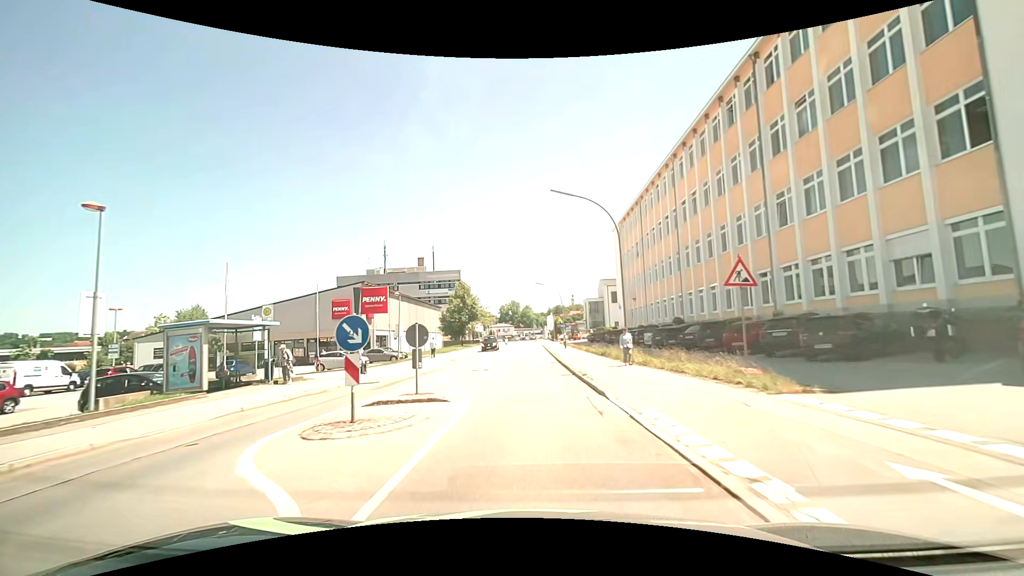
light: Day
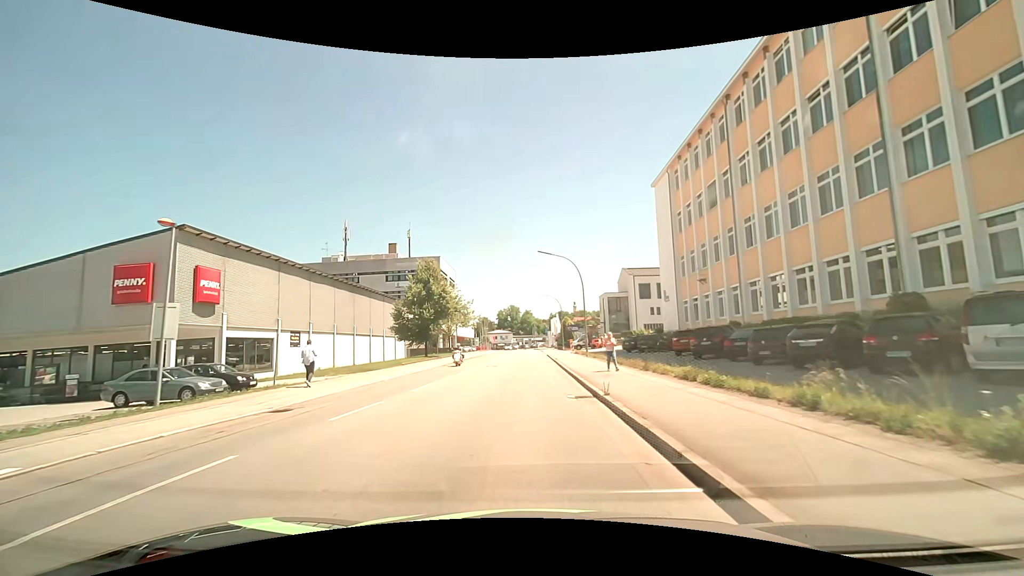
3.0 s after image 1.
(0.0, +28.6) m; 0°
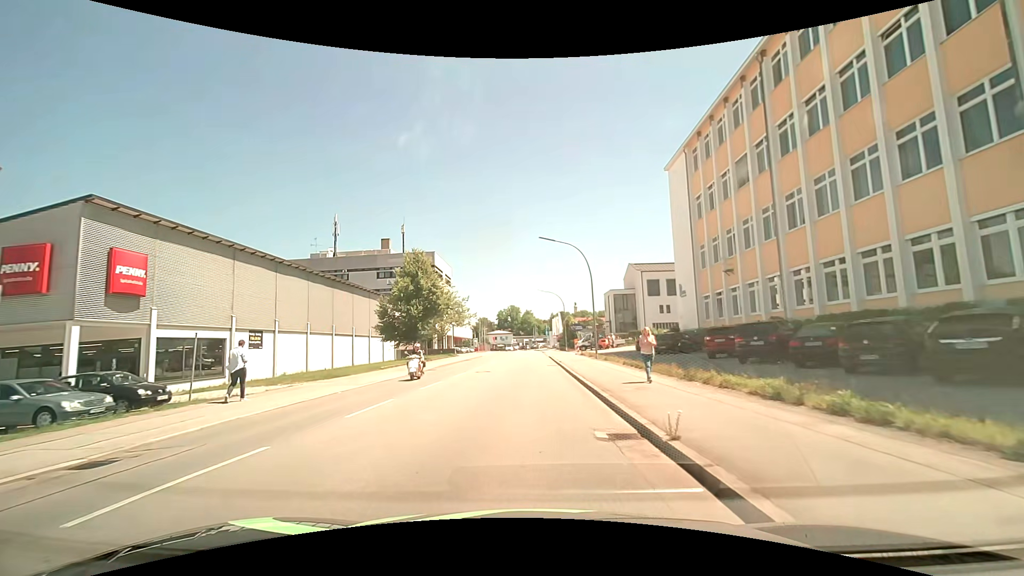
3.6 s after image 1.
(0.0, +5.7) m; 0°
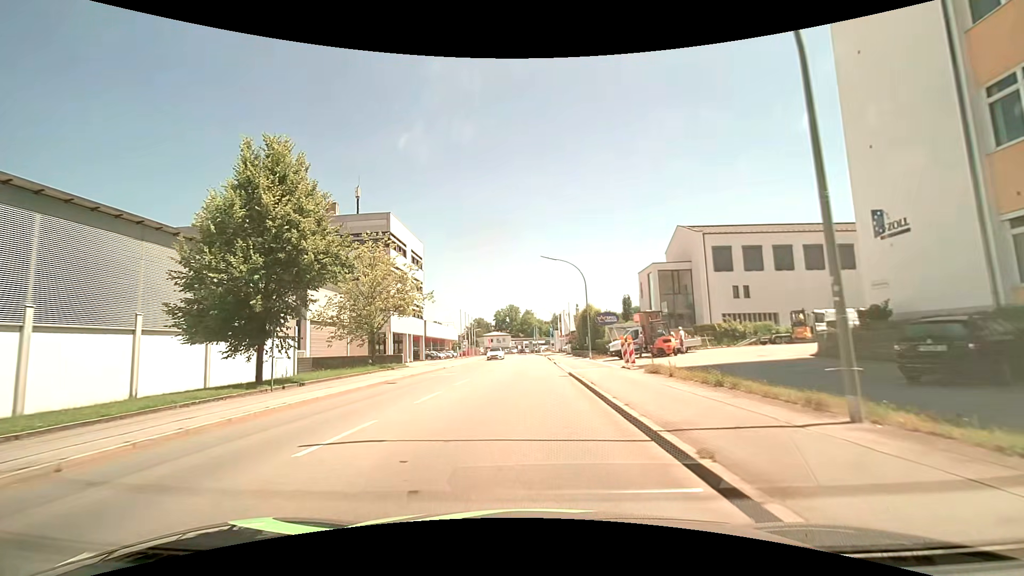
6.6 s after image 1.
(0.0, +28.2) m; 0°
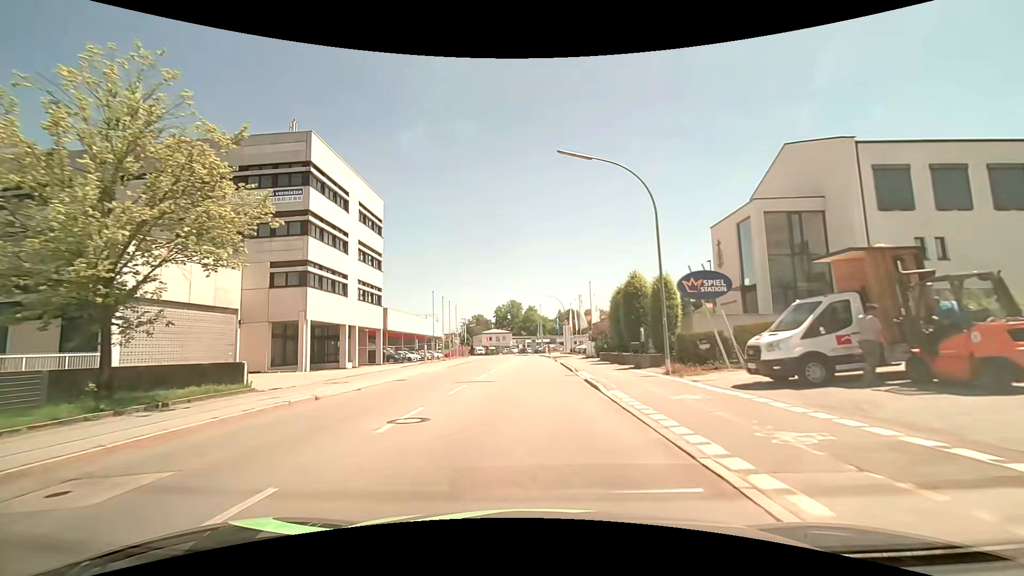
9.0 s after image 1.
(0.0, +23.1) m; 0°
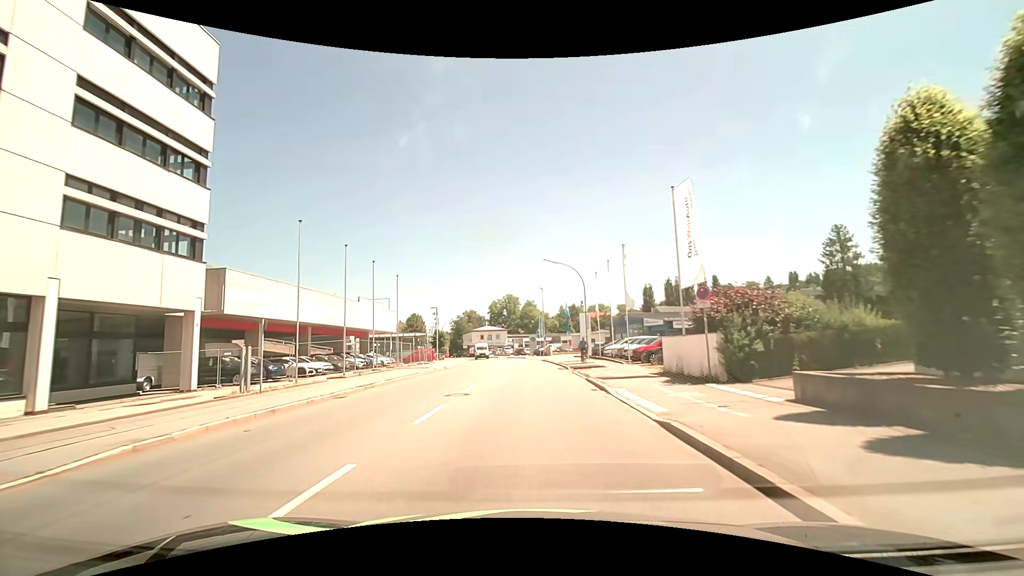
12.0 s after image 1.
(+0.1, +30.0) m; 0°
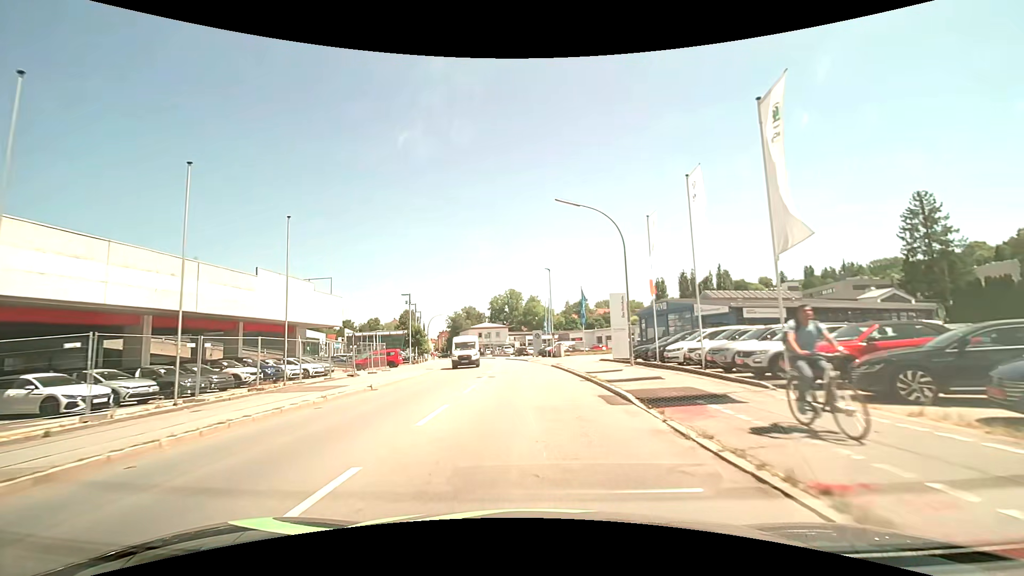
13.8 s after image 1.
(0.0, +18.4) m; 0°
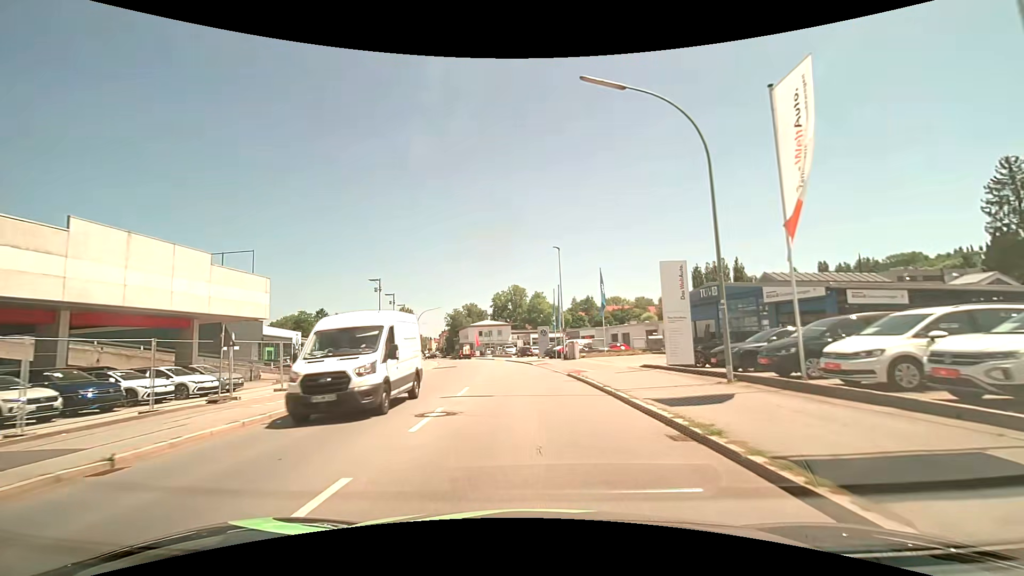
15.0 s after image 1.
(-0.1, +12.5) m; -1°
(0, +10) (0, +20) (-1, +30) (-2, +40) (-3, +50) (-5, +60) (-7, +70) (-9, +79) (-11, +89) (-14, +99) m
